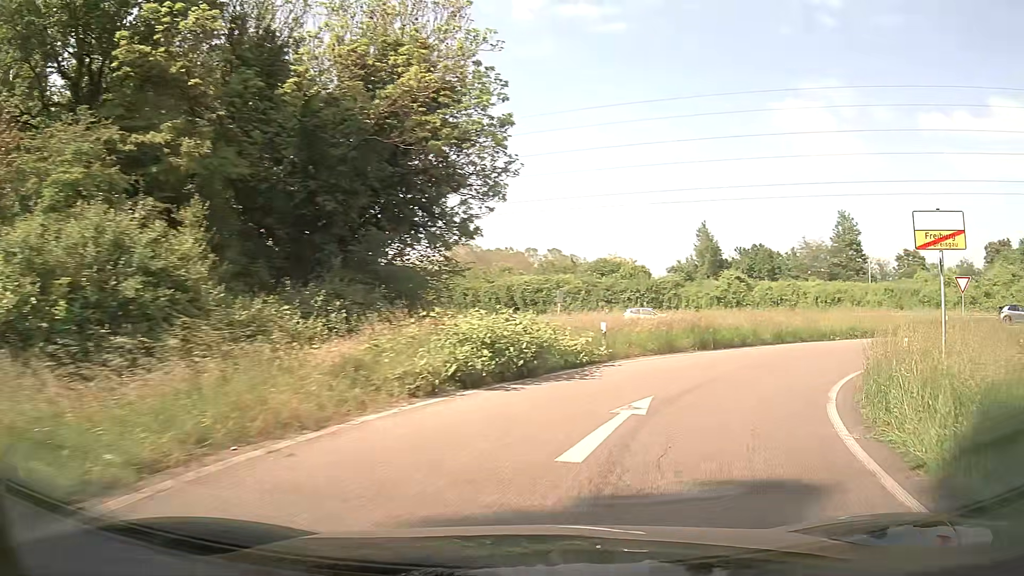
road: trunk_link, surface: asphalt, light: Day
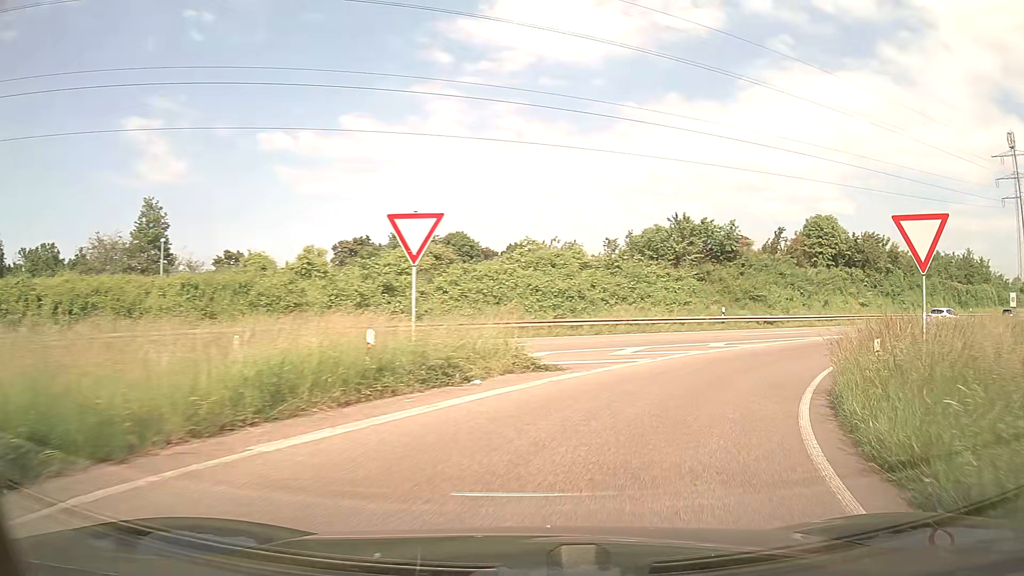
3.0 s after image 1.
(+13.6, +24.0) m; +59°
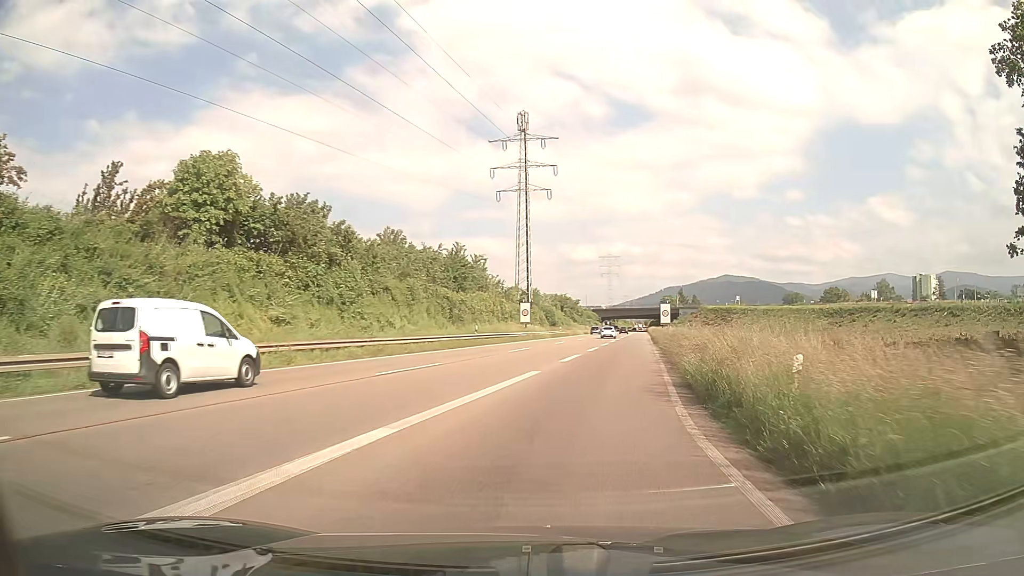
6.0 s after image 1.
(+14.1, +27.1) m; +48°
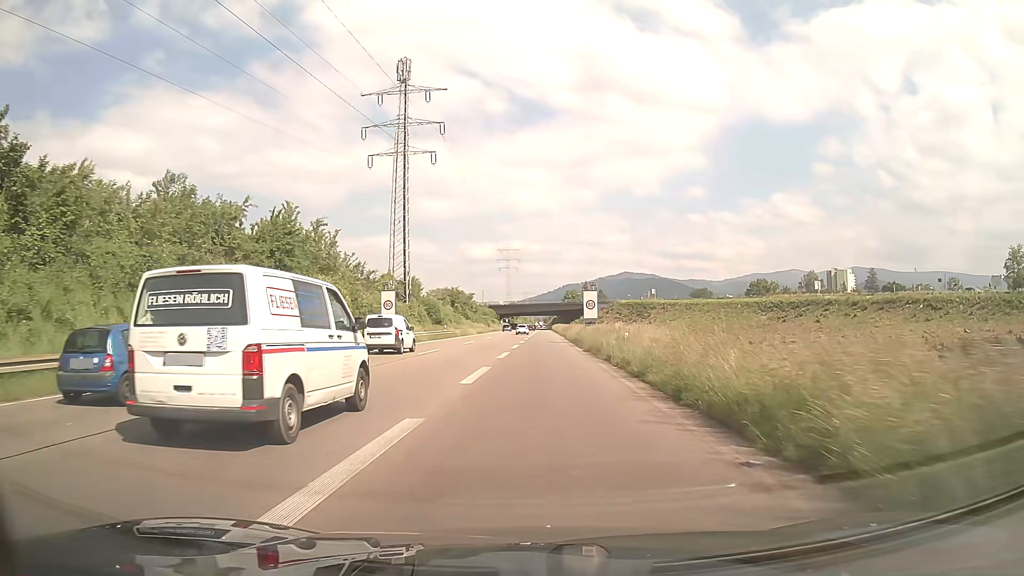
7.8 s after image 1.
(+2.4, +22.6) m; +9°
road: trunk
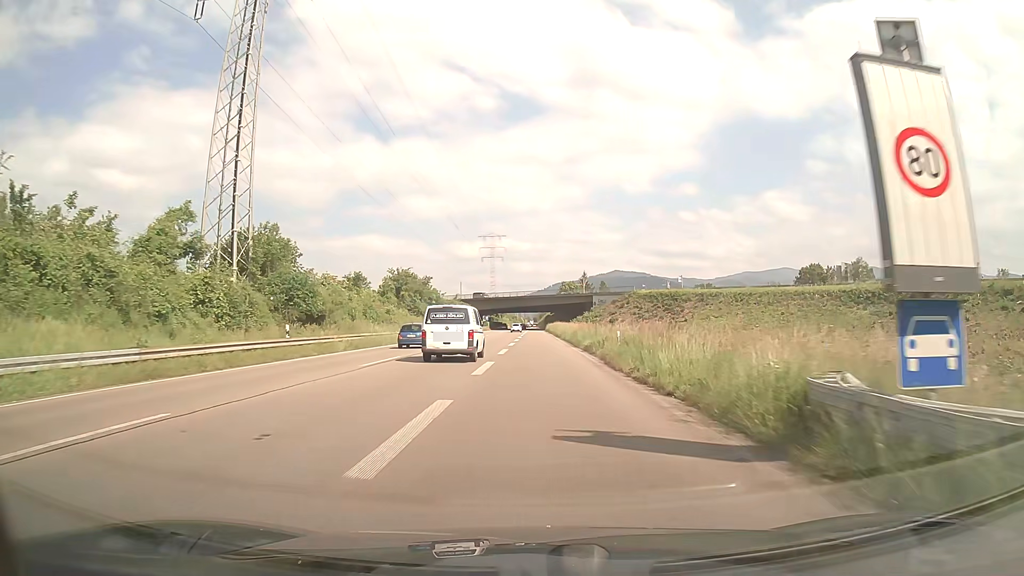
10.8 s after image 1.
(+0.7, +46.3) m; +1°
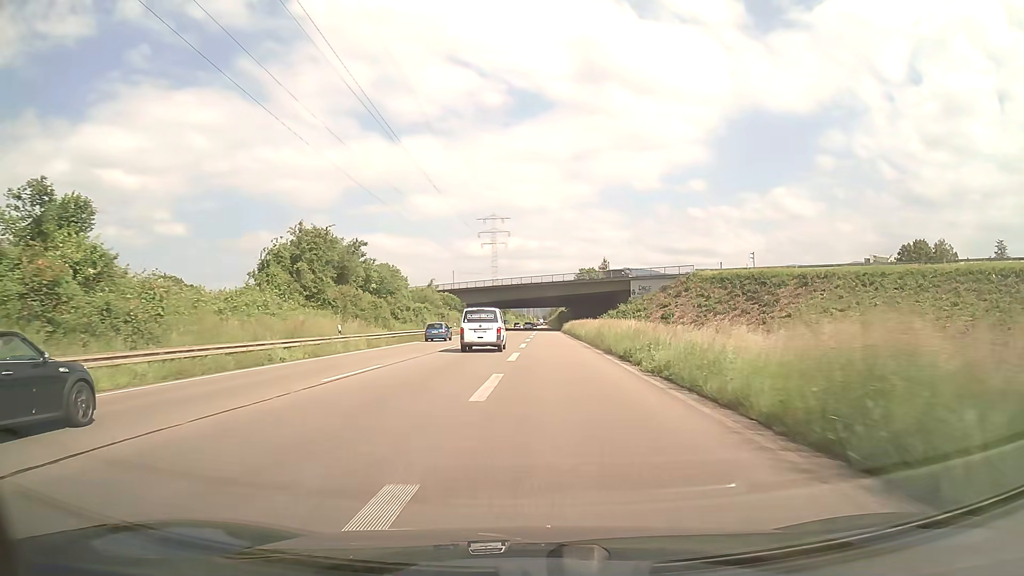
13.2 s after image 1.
(0.0, +42.6) m; -1°
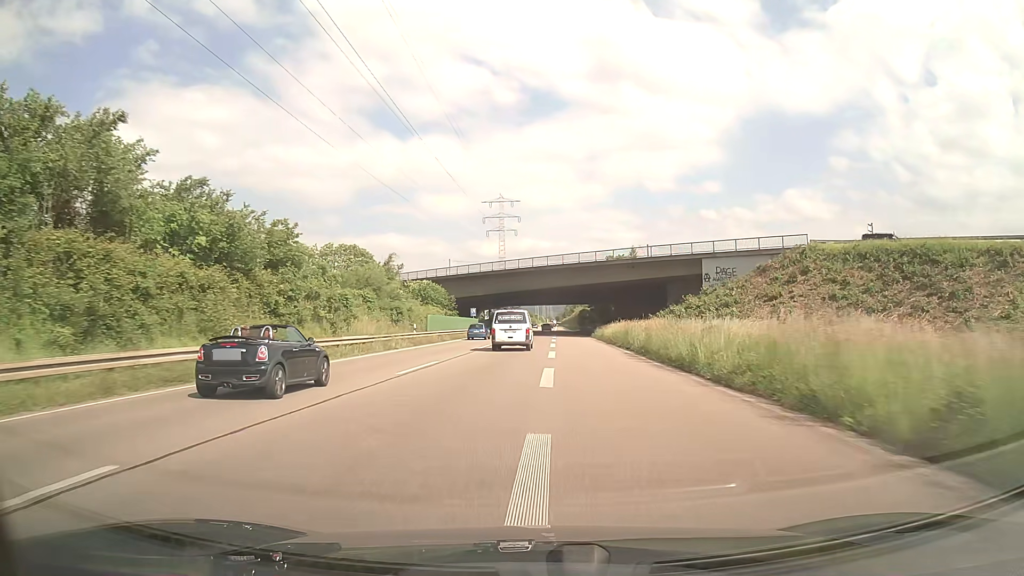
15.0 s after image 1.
(-0.4, +33.8) m; -1°
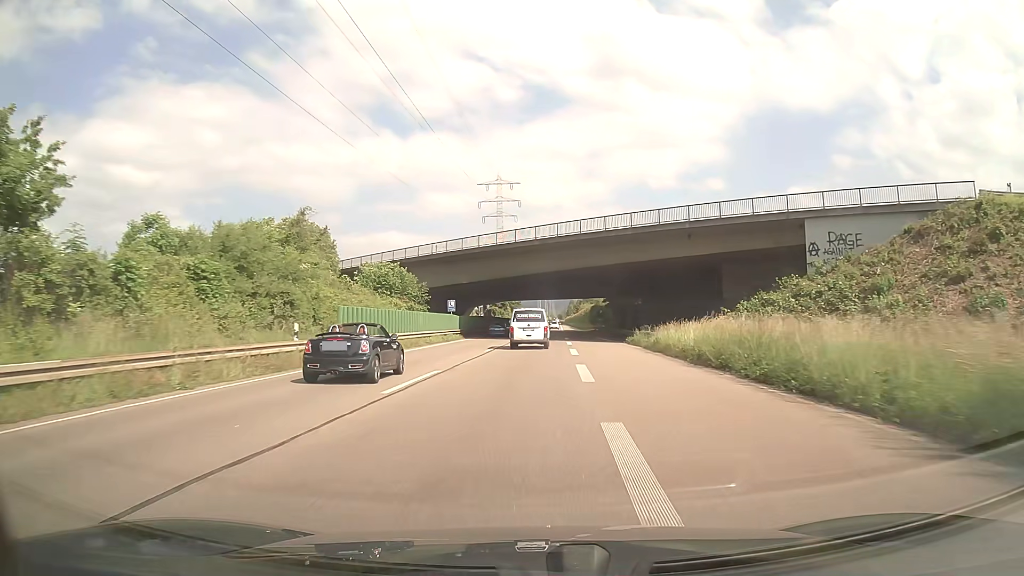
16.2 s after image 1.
(0.0, +23.2) m; 0°
(0, +10) (0, +20) (0, +30) (0, +40) (0, +50) (+1, +60) (+1, +70) (+2, +80) (+3, +90) (+3, +100) m
